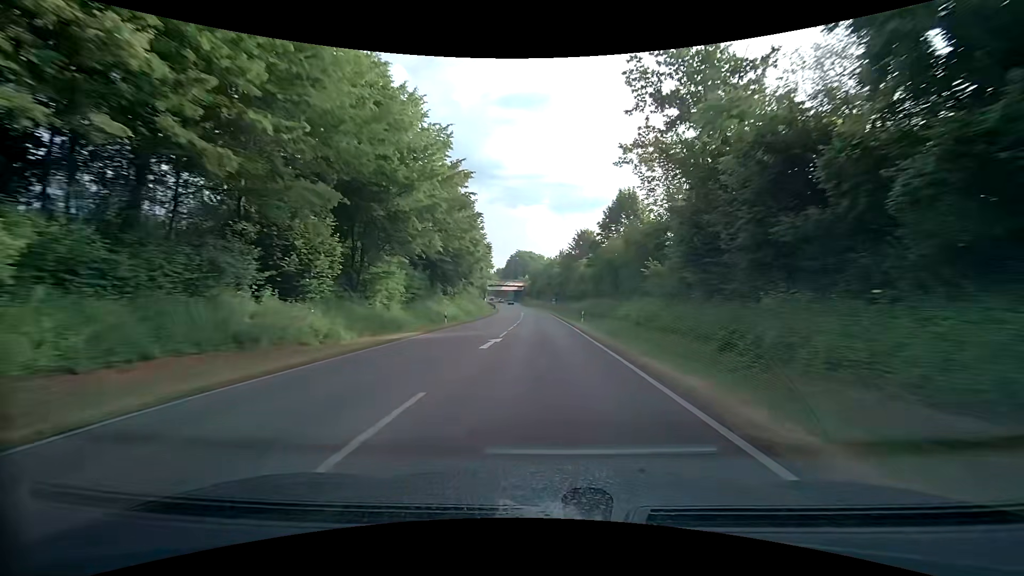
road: primary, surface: asphalt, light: Day
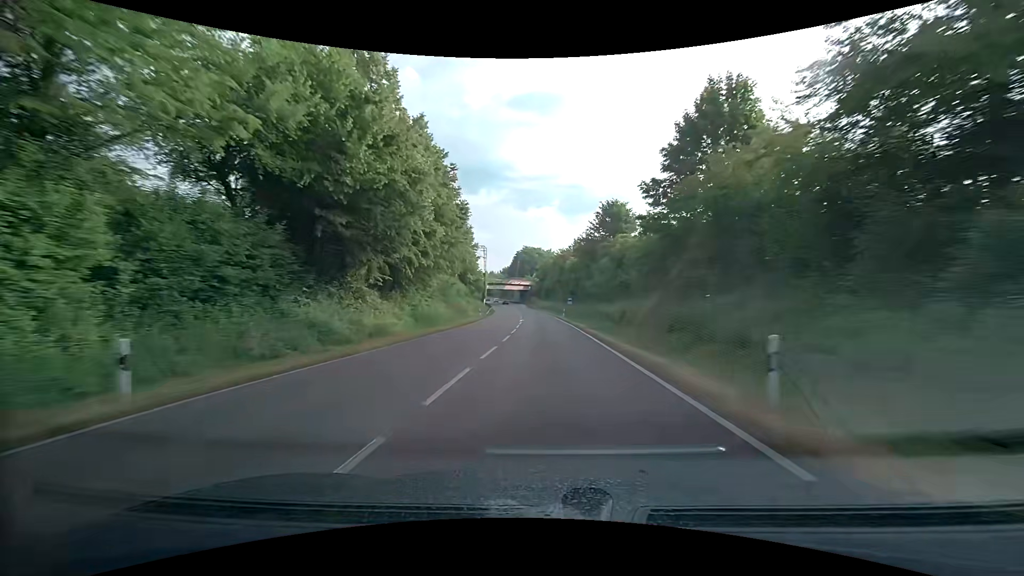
(-0.3, +26.8) m; -1°
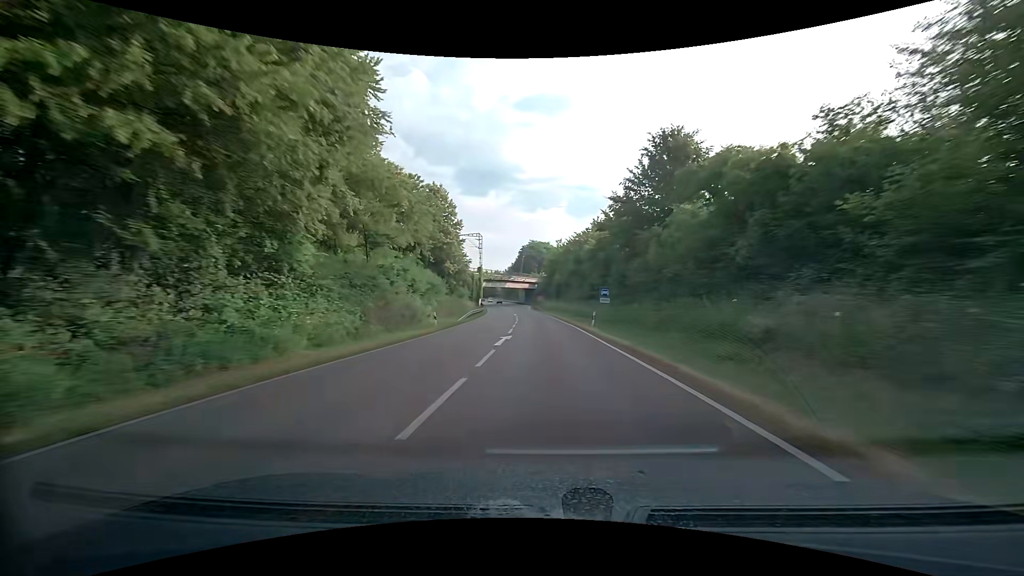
(-0.1, +26.8) m; -1°
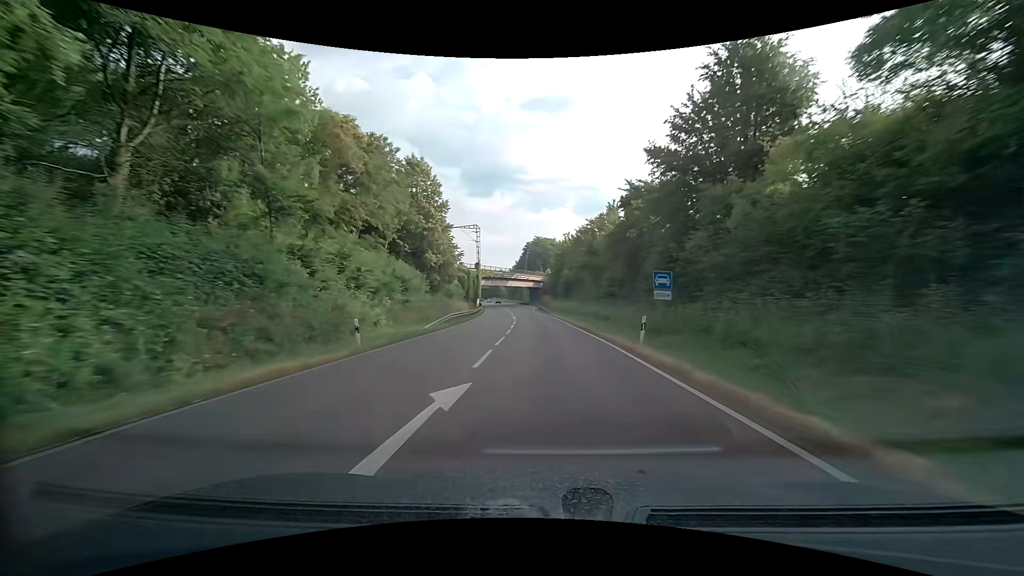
(-0.1, +13.4) m; -1°
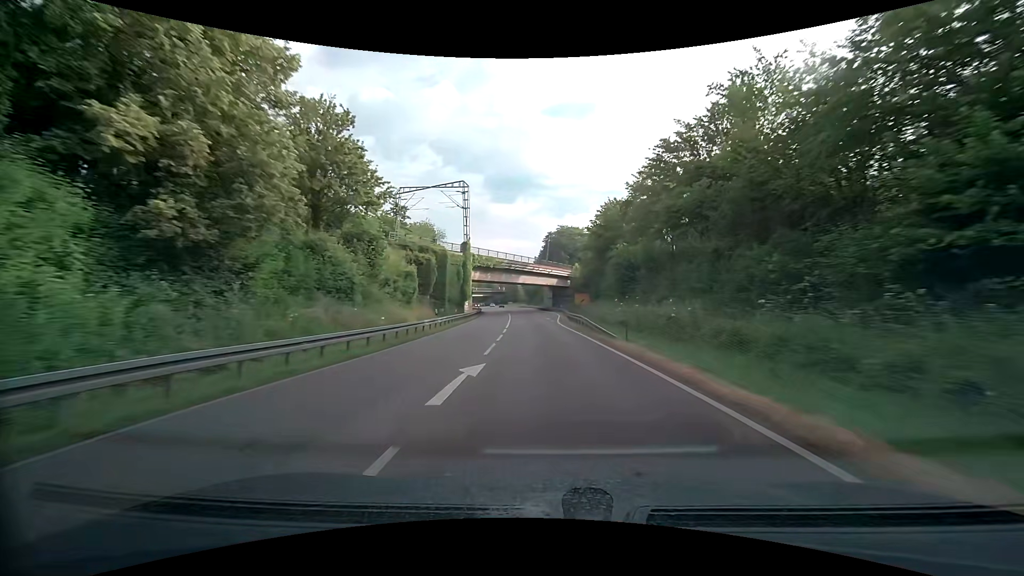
(-1.0, +40.1) m; -3°
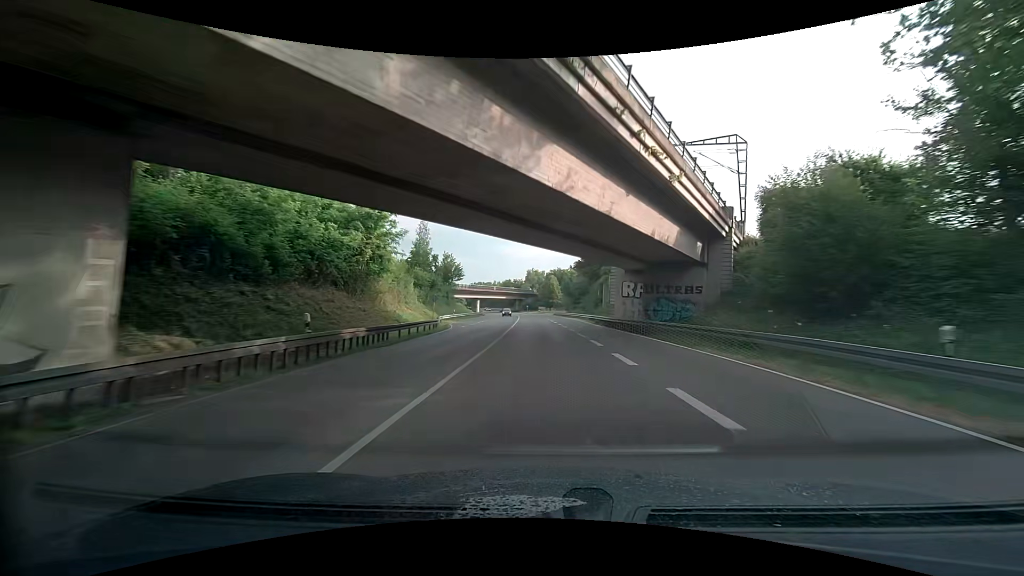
(-2.9, +66.7) m; -5°
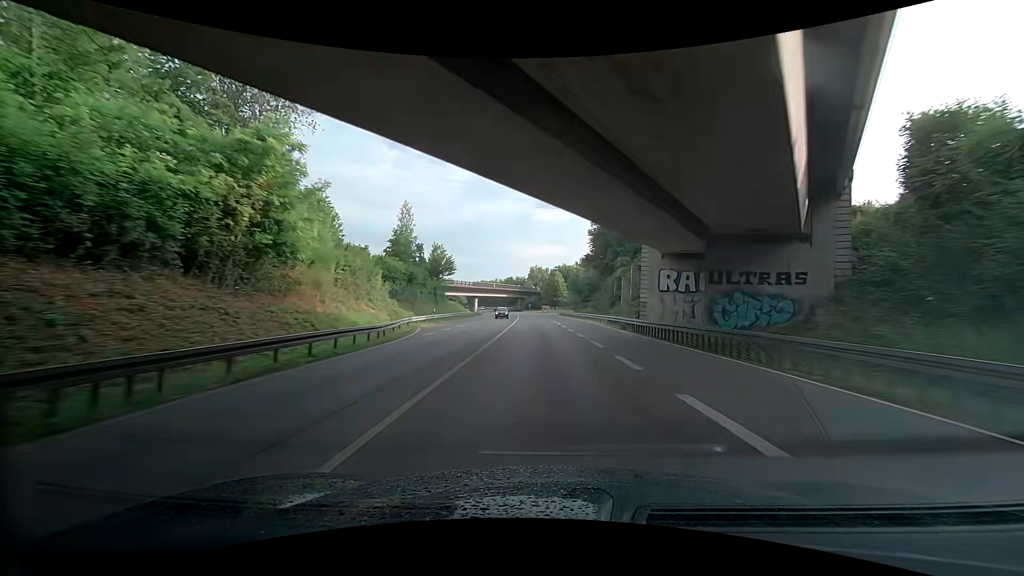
(0.0, +13.4) m; 0°
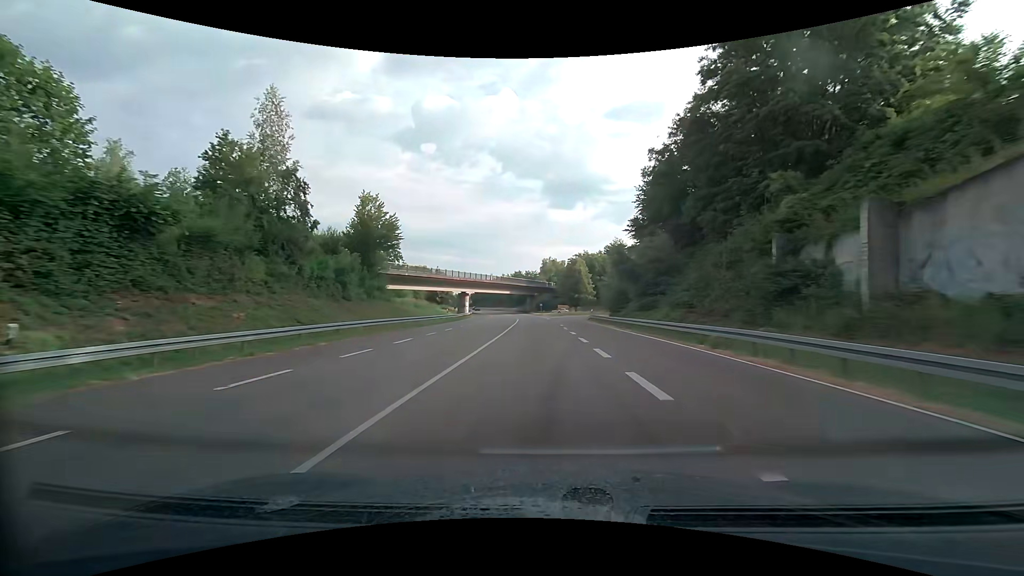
(-0.3, +40.3) m; -1°
(0, +10) (0, +20) (0, +30) (-1, +40) (-1, +50) (-2, +60) (-2, +70) (-3, +80) (-4, +90) (-5, +100) m
